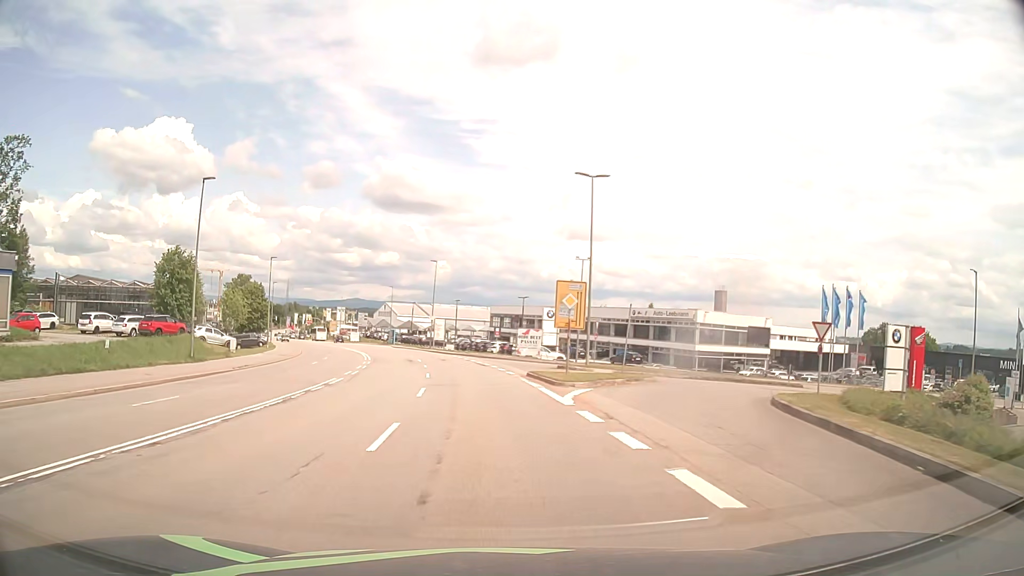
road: secondary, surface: asphalt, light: Day
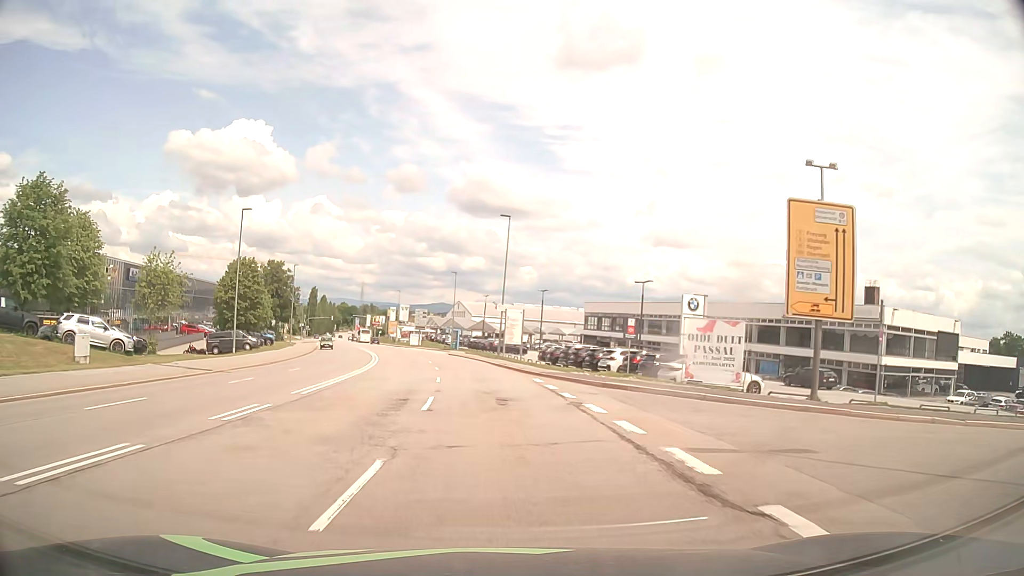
(-2.0, +30.5) m; -7°
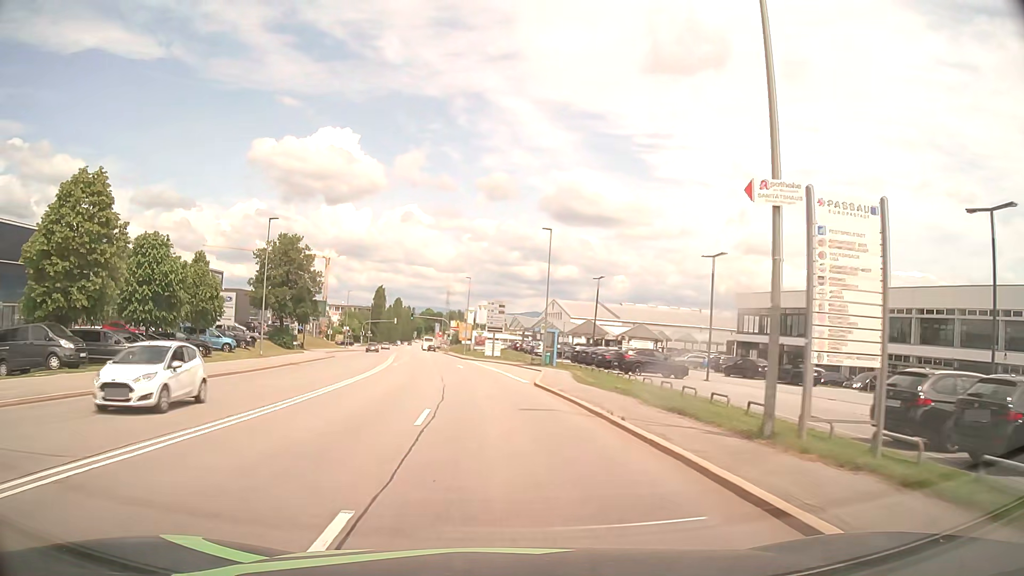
(-2.6, +38.0) m; -8°
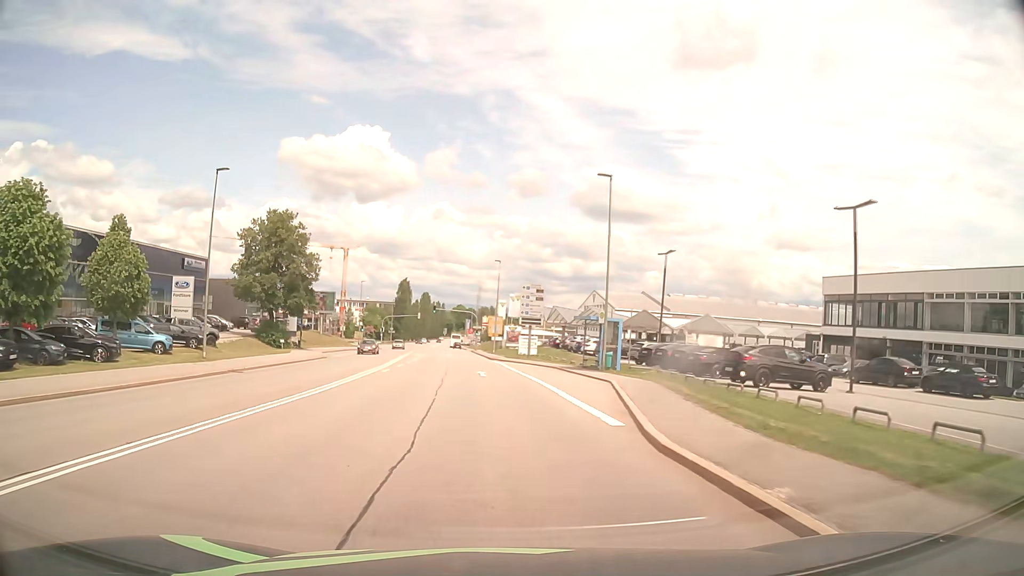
(-0.4, +15.2) m; -3°
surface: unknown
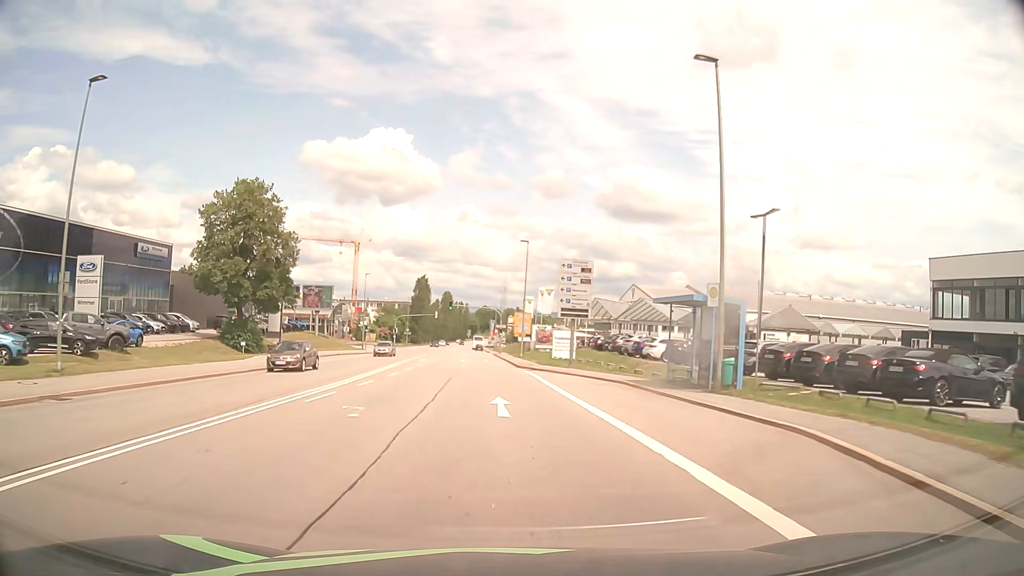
(-0.3, +15.3) m; -2°
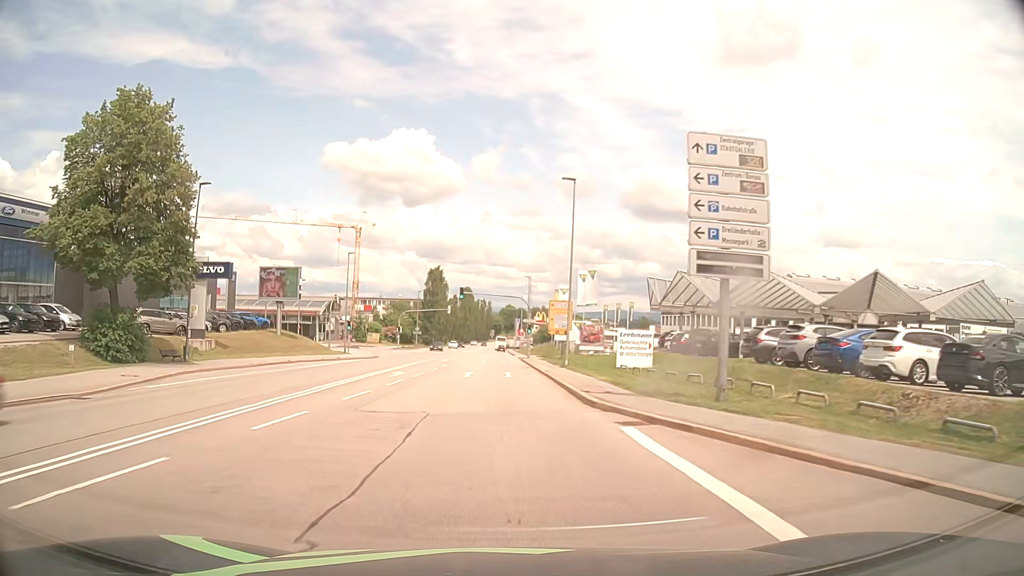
(-0.5, +23.0) m; -2°
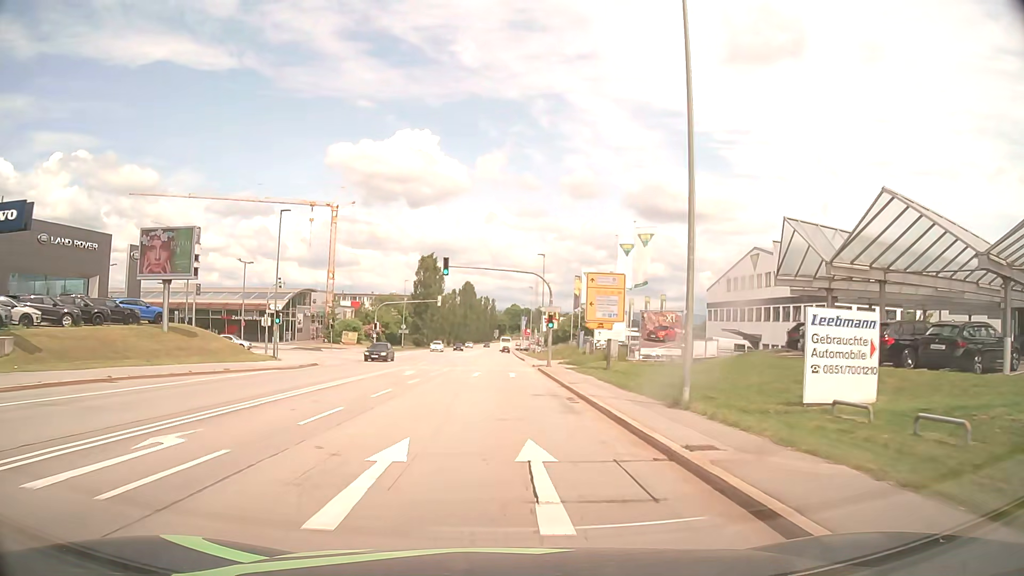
(-0.1, +23.0) m; -1°
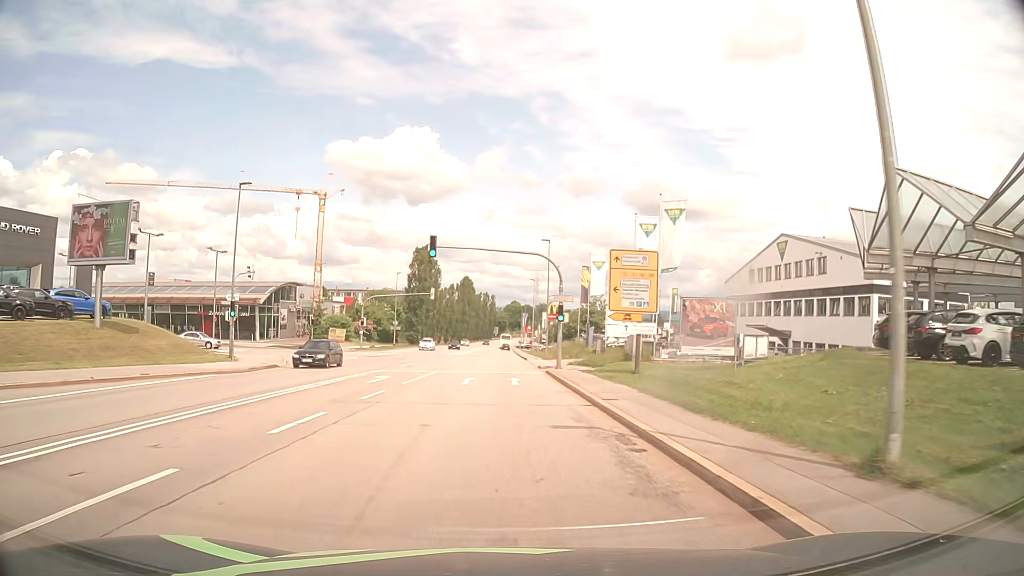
(0.0, +7.7) m; 0°
(0, +10) (0, +20) (0, +30) (0, +40) (0, +50) (0, +60) (0, +70) (0, +80) (0, +90) (0, +100) m
